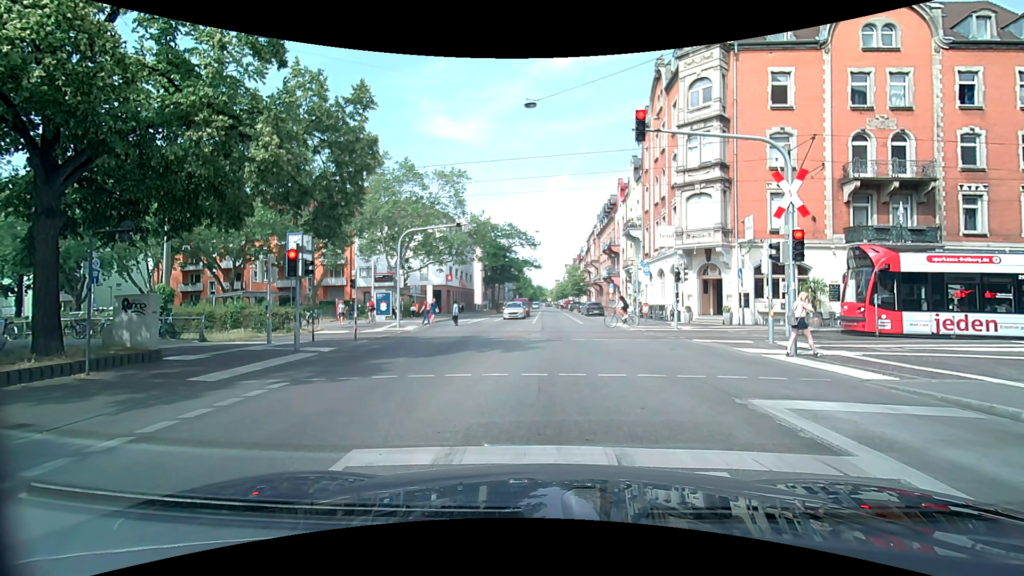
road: secondary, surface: asphalt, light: Day
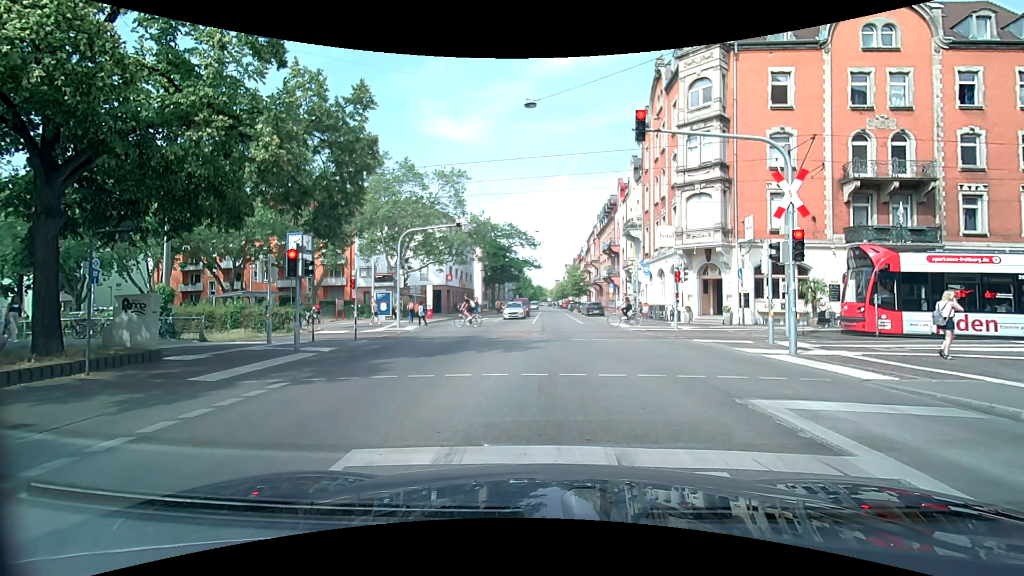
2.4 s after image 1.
(0.0, 0.0) m; 0°
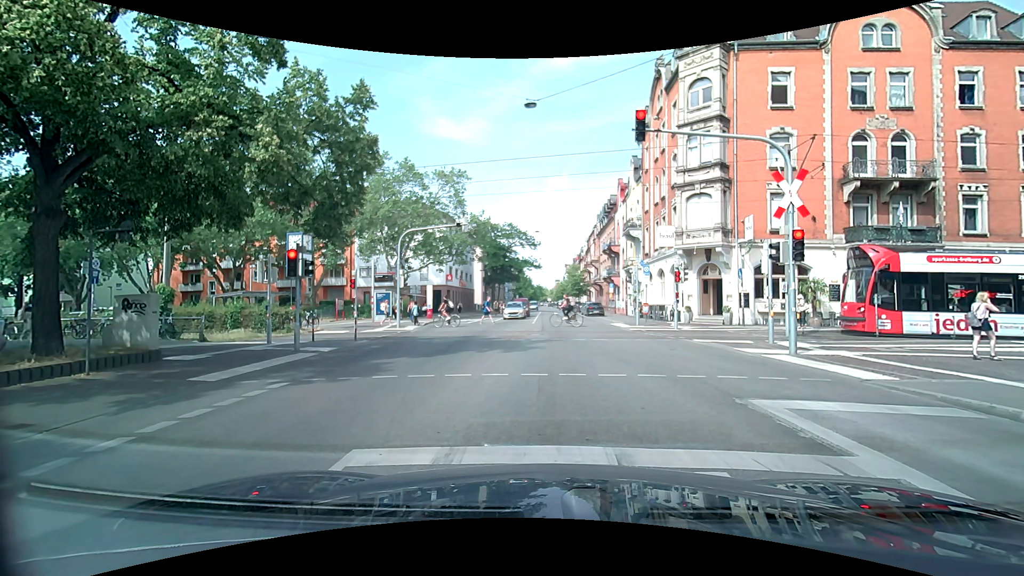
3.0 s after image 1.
(0.0, 0.0) m; 0°
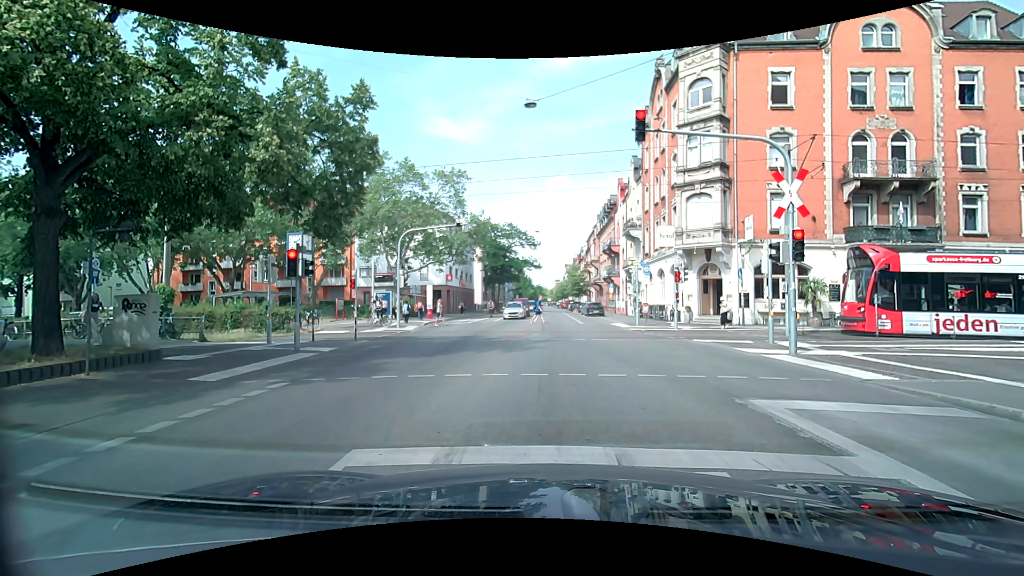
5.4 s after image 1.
(0.0, 0.0) m; 0°
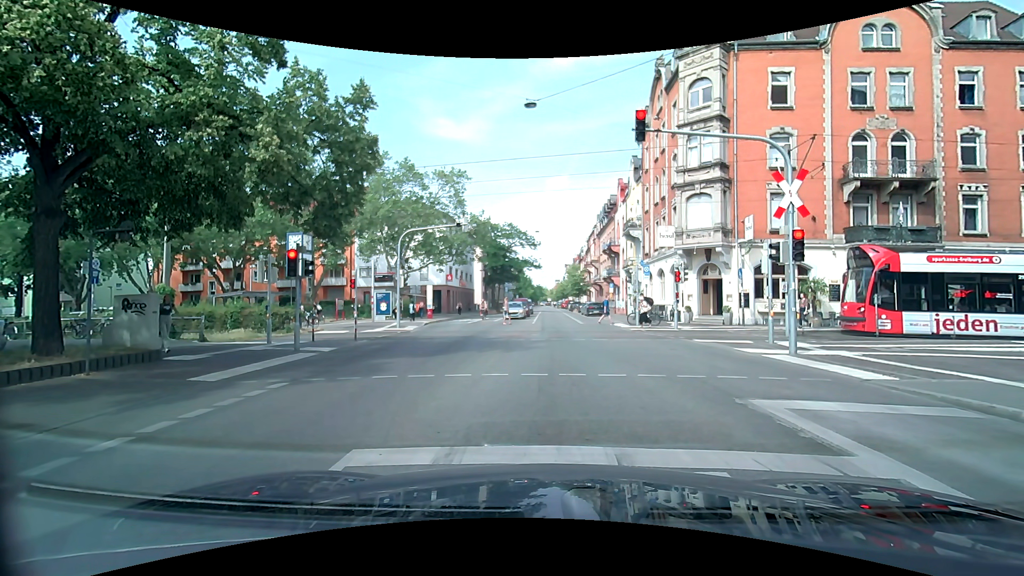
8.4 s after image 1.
(0.0, 0.0) m; 0°
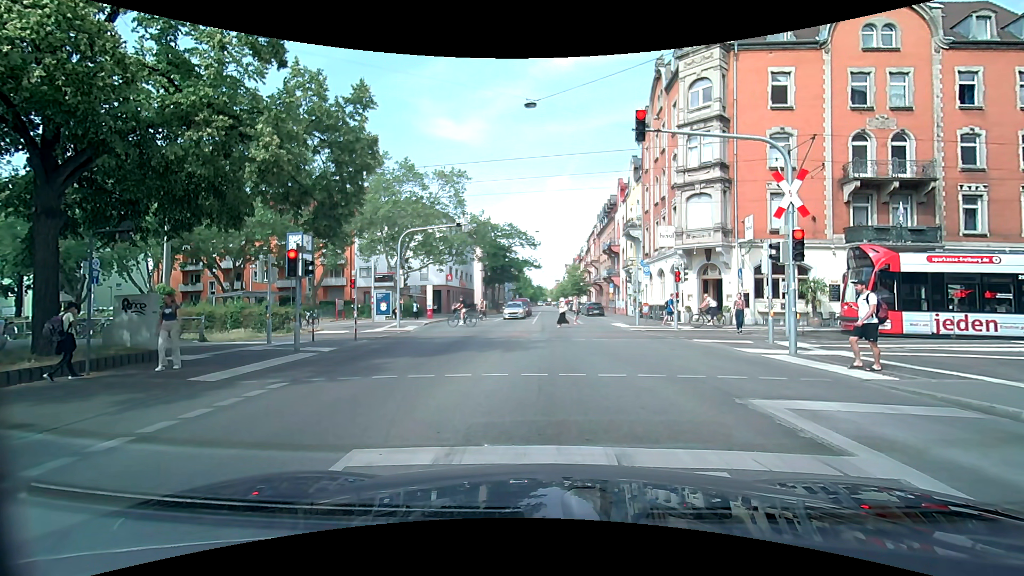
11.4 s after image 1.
(0.0, 0.0) m; 0°
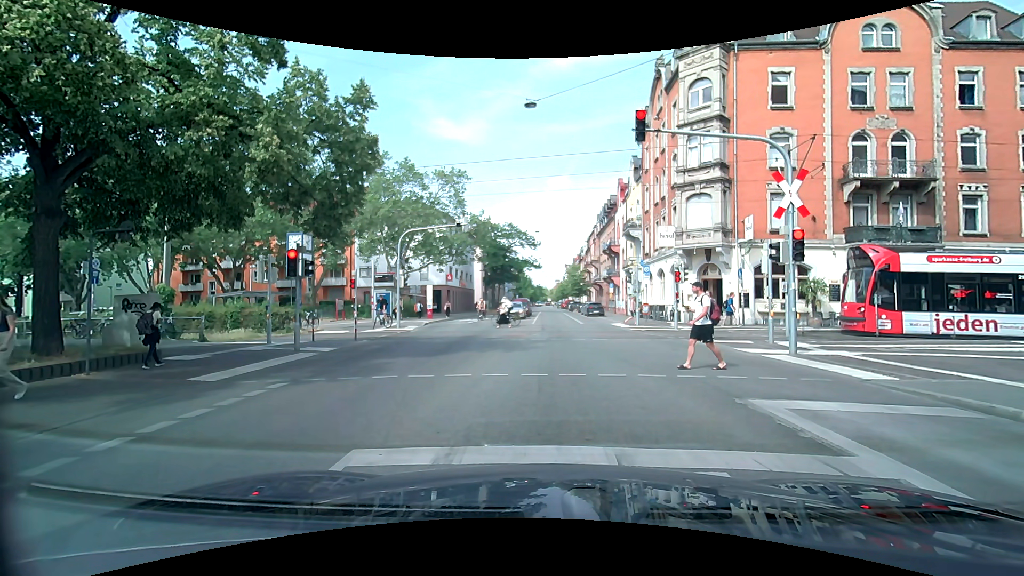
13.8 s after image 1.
(0.0, 0.0) m; 0°
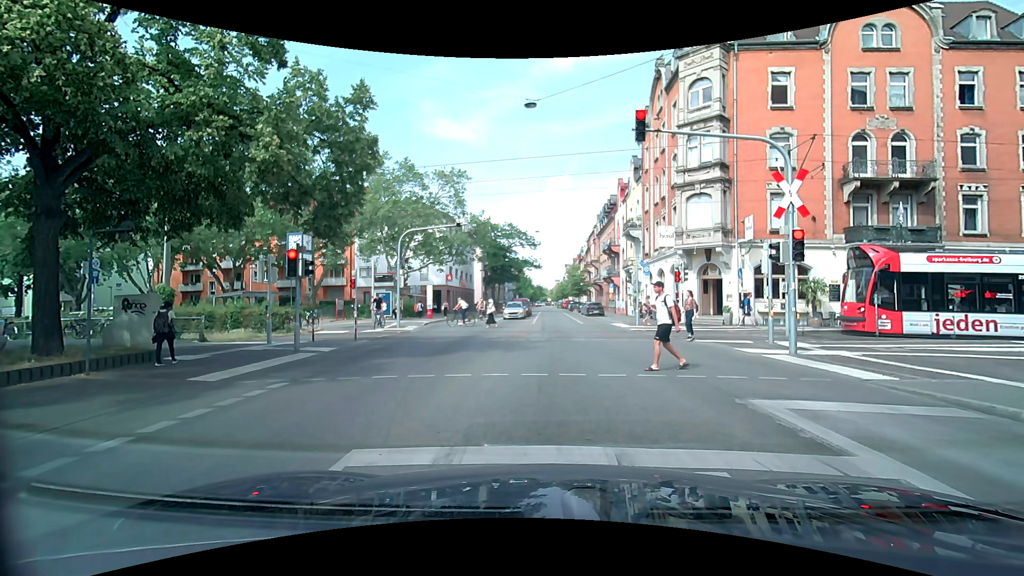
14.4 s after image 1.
(0.0, 0.0) m; 0°
(+1, +10) (+2, +20) (+3, +30) (+4, +40) (+5, +50) (+6, +60) (+6, +70) (+7, +80) (+8, +90) (+9, +100) m
